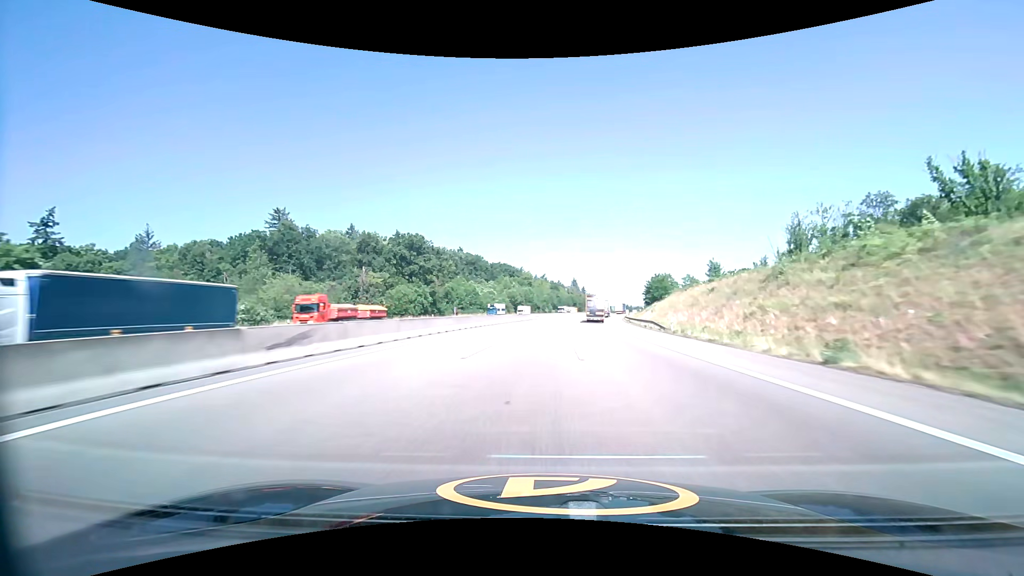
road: motorway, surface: asphalt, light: Day
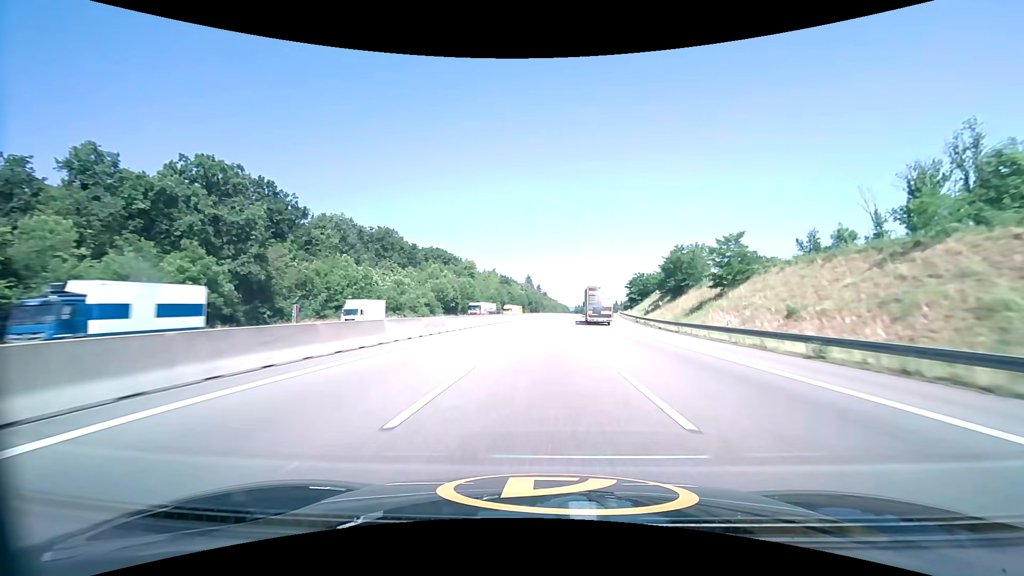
(+2.9, +62.2) m; +5°
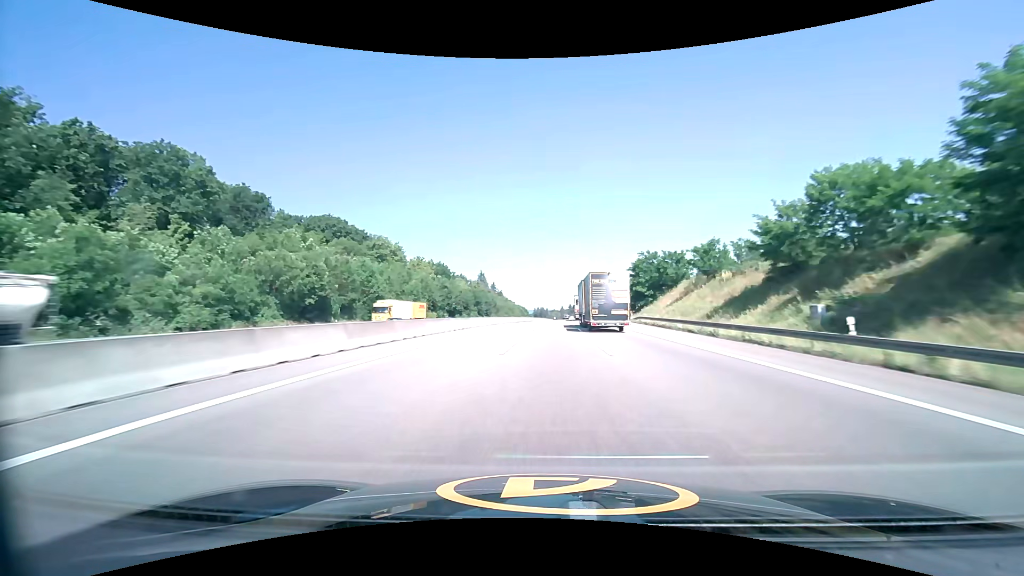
(+2.7, +61.8) m; +5°
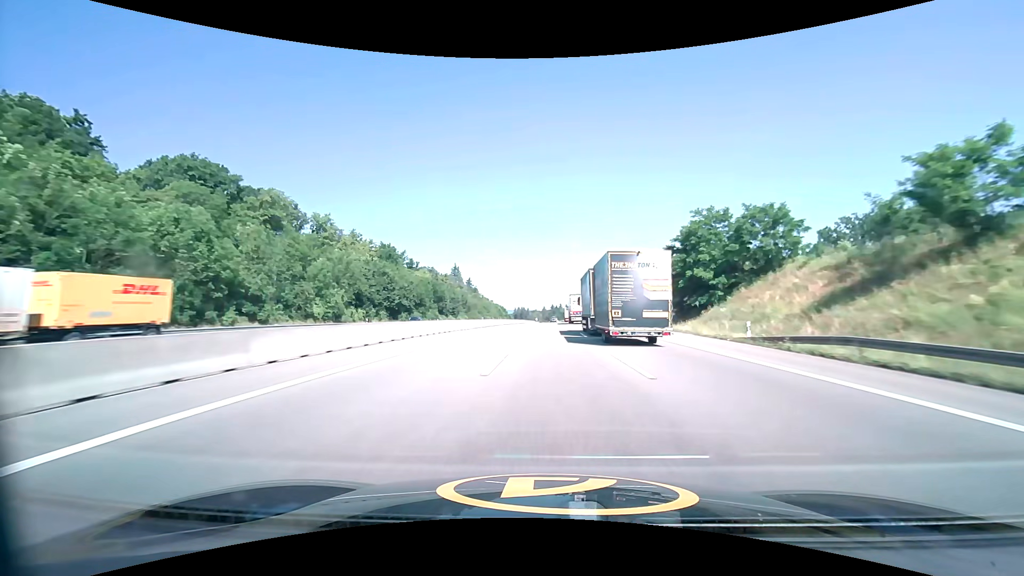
(+0.8, +40.9) m; +2°
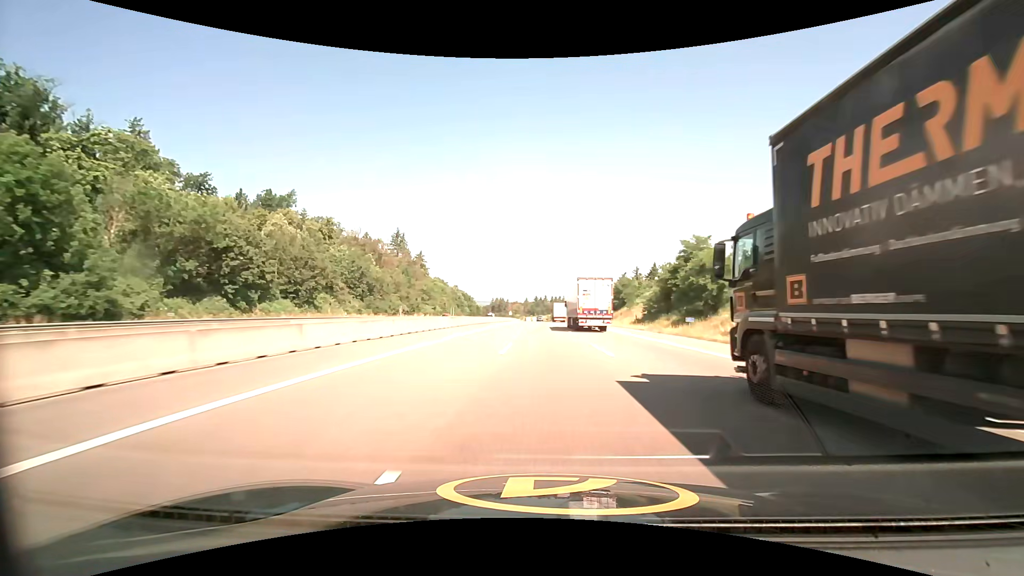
(+2.6, +102.2) m; +2°
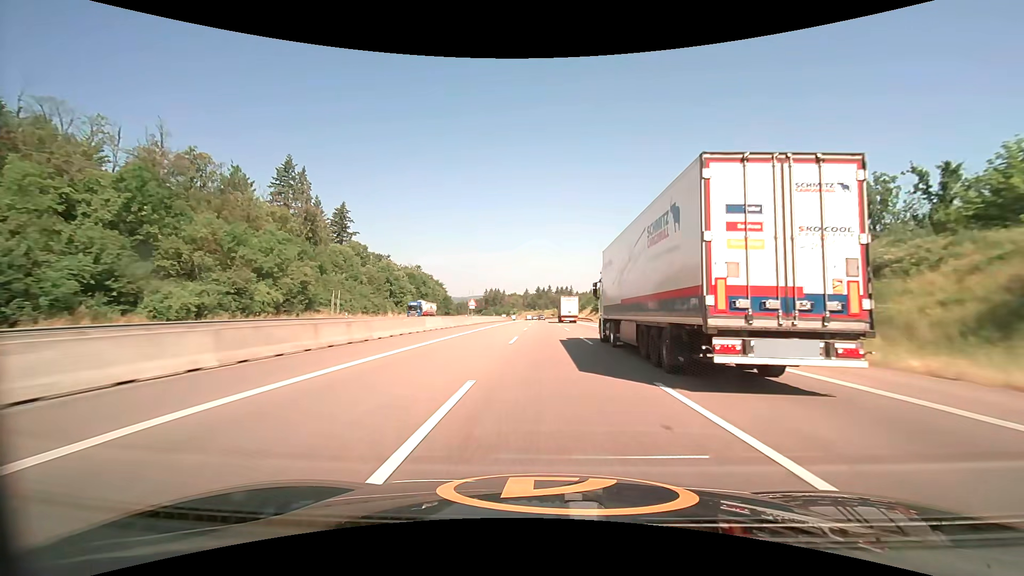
(+0.1, +101.4) m; 0°
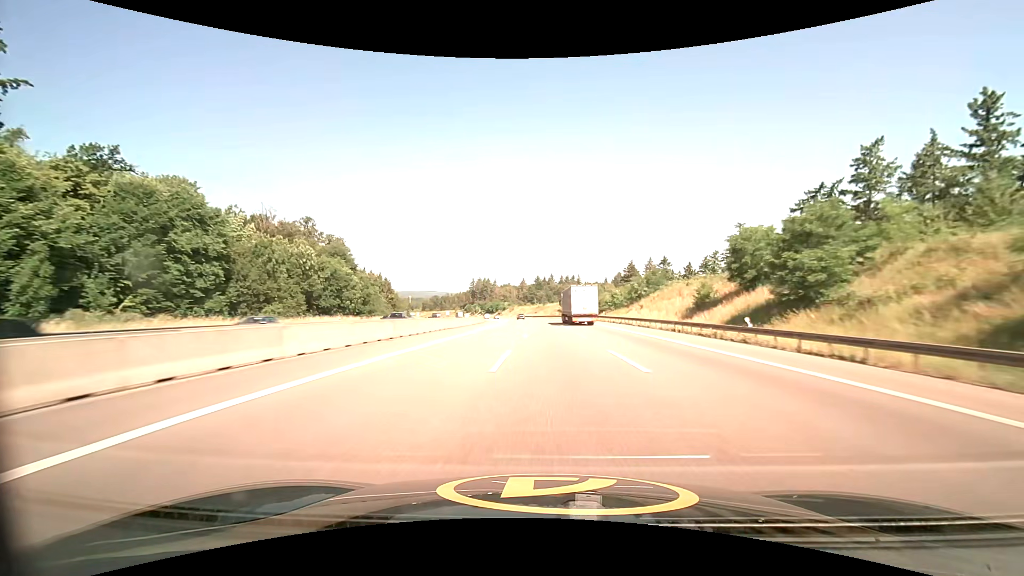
(-0.3, +99.4) m; 0°
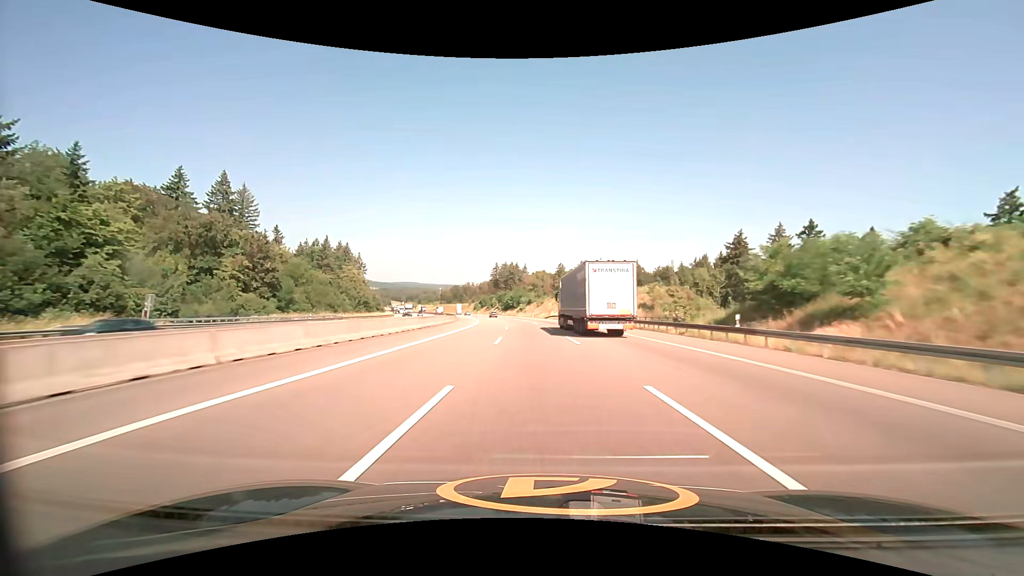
(-2.1, +97.5) m; -4°
(0, +10) (0, +20) (-1, +30) (-1, +40) (-2, +50) (-3, +60) (-4, +70) (-5, +80) (-6, +90) (-8, +100) m
